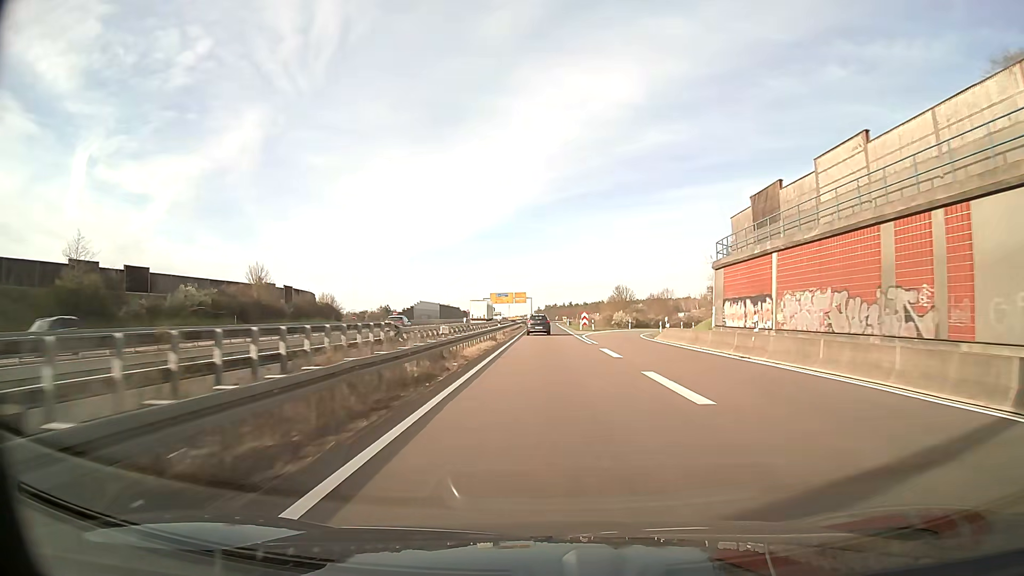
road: motorway_link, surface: asphalt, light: Day
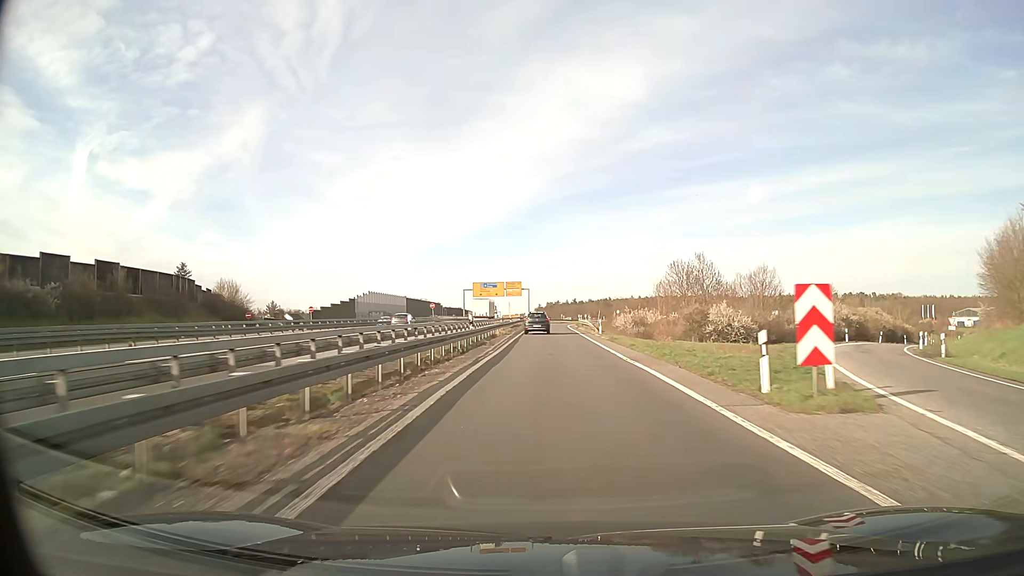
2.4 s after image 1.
(0.0, +54.4) m; 0°
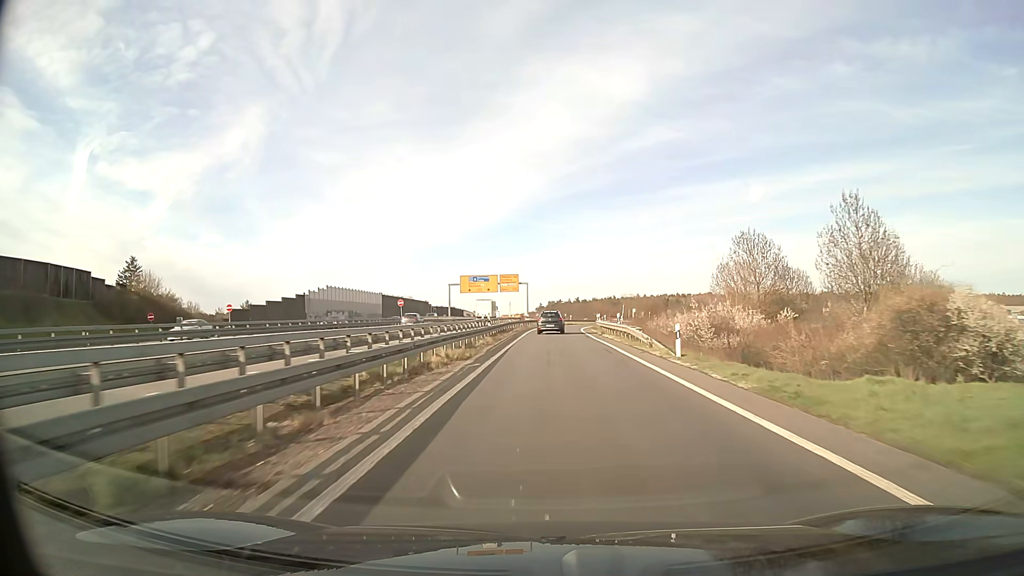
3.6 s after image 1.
(-0.1, +25.7) m; 0°
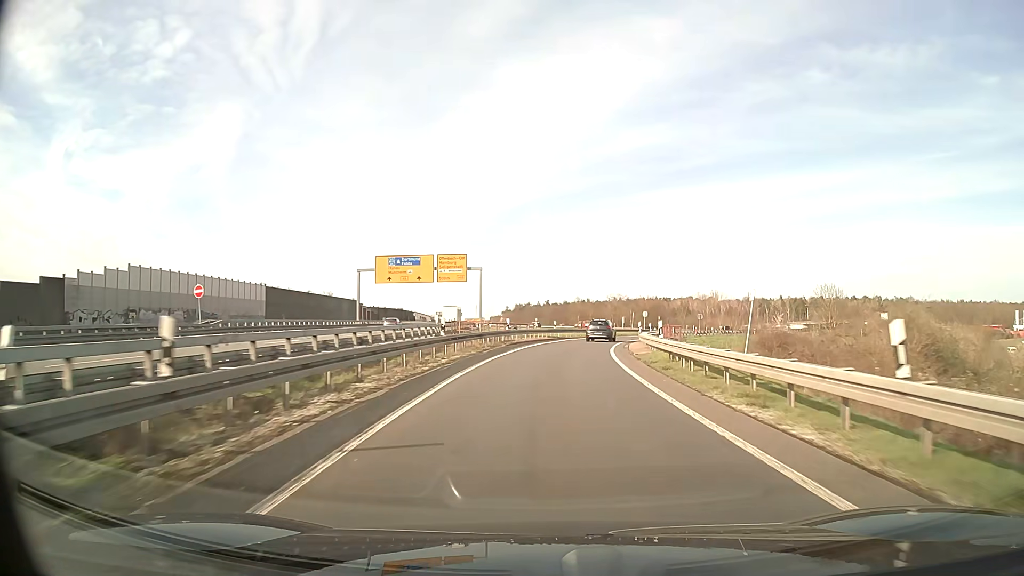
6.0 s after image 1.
(+0.6, +46.5) m; +3°
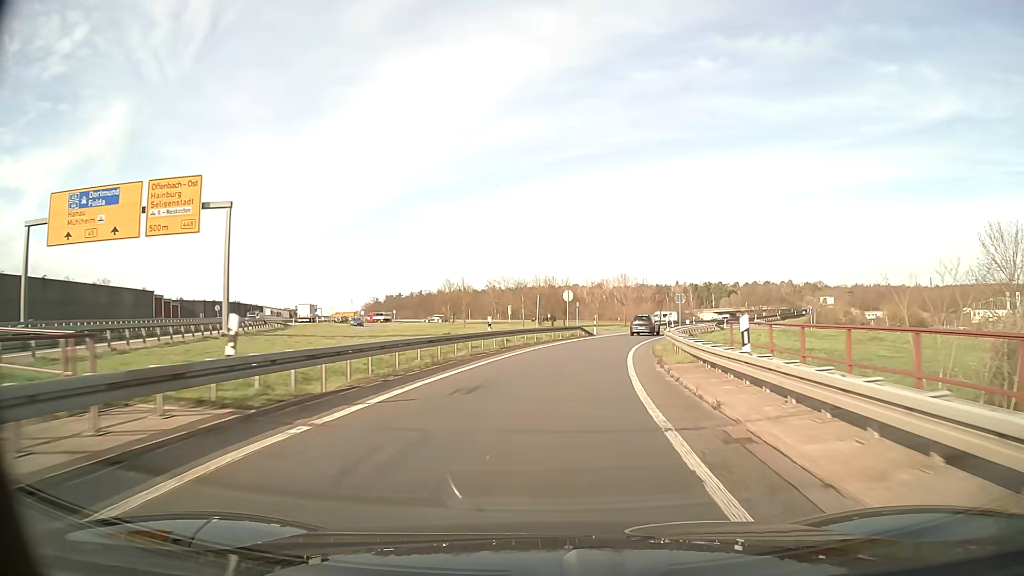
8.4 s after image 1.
(+3.4, +42.9) m; +10°
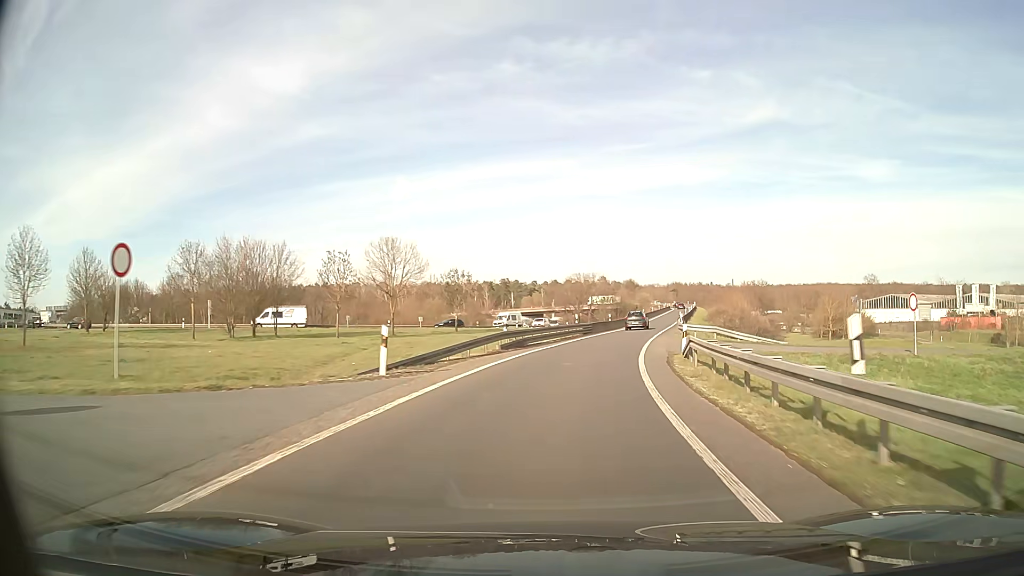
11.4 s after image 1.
(+8.0, +51.1) m; +18°
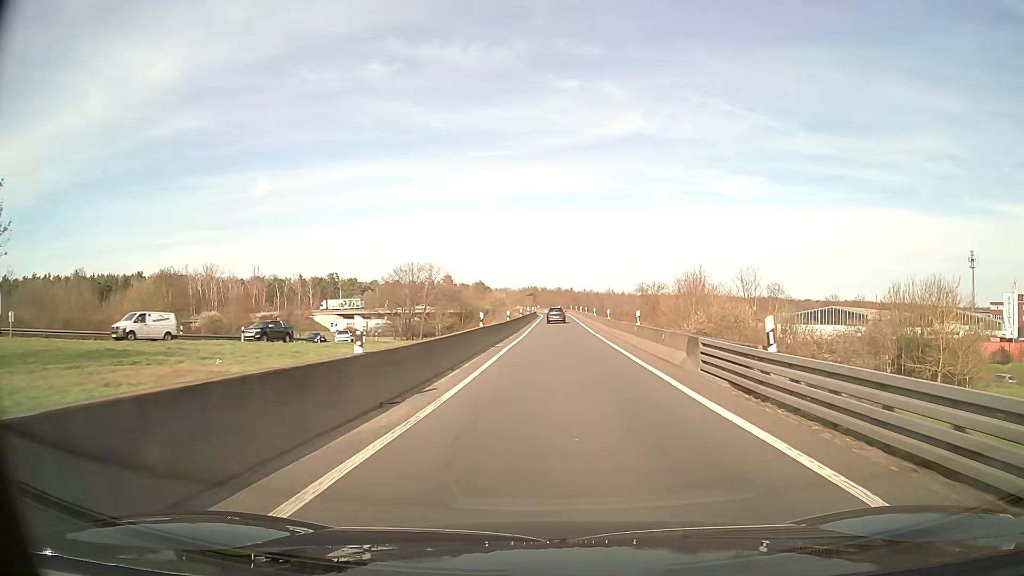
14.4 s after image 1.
(+6.3, +49.5) m; +13°
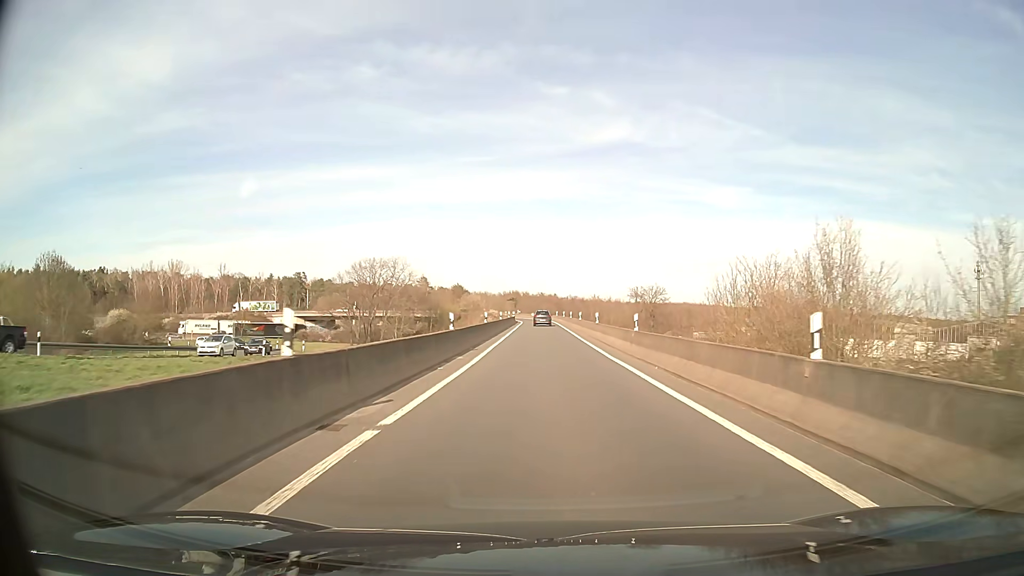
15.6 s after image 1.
(+0.4, +19.4) m; +2°
(0, +10) (0, +20) (0, +30) (0, +40) (0, +50) (0, +60) (0, +70) (0, +80) (-1, +90) (-1, +100) m
